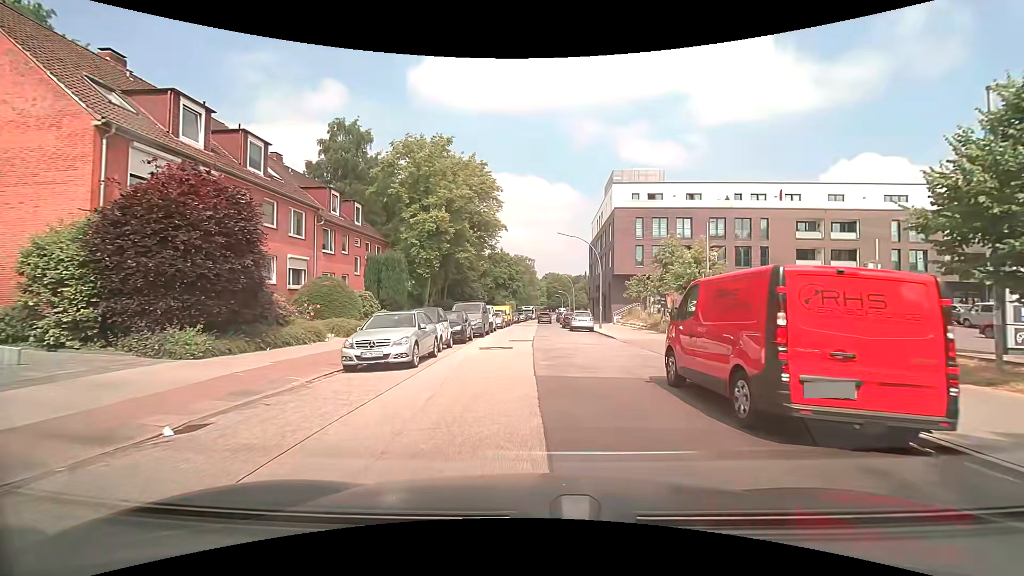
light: Day
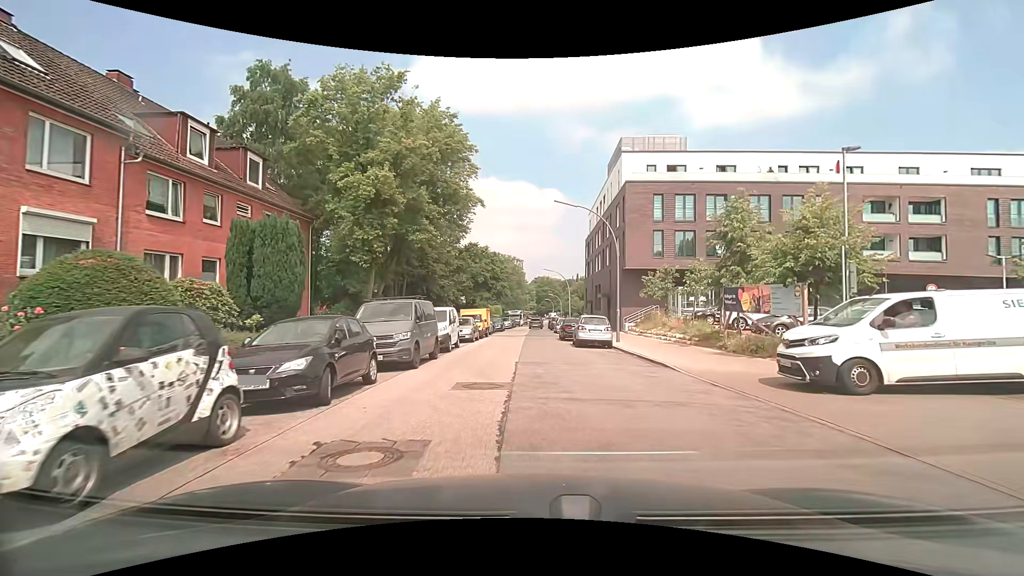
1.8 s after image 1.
(0.0, +13.4) m; +1°
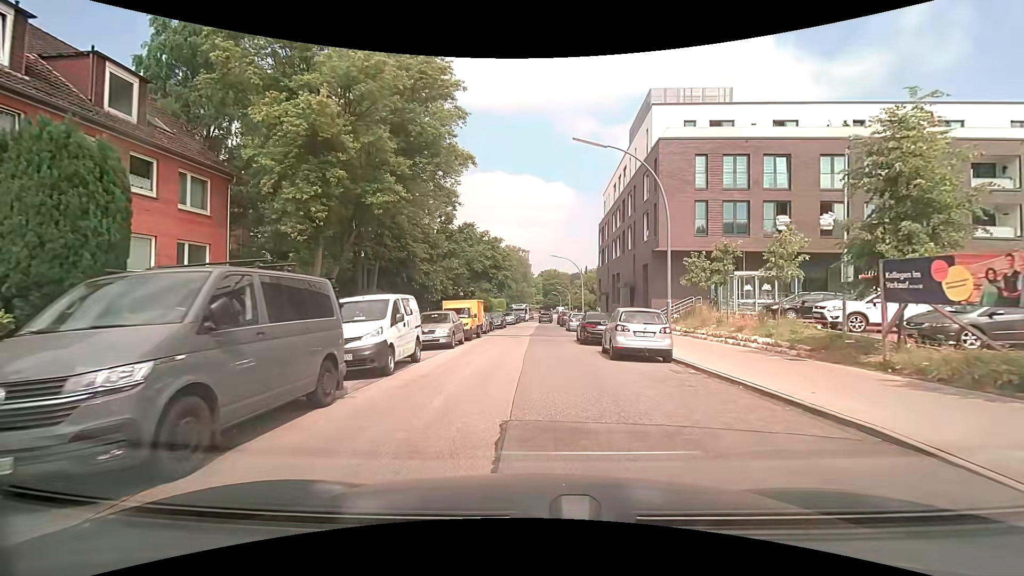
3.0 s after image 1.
(-0.1, +9.2) m; -1°
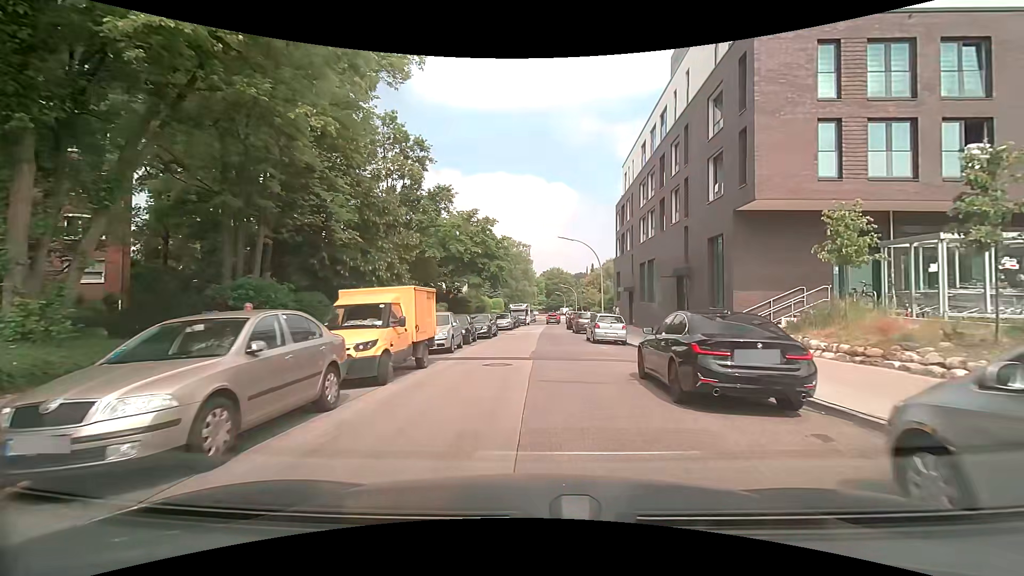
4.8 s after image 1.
(-0.1, +14.2) m; -1°
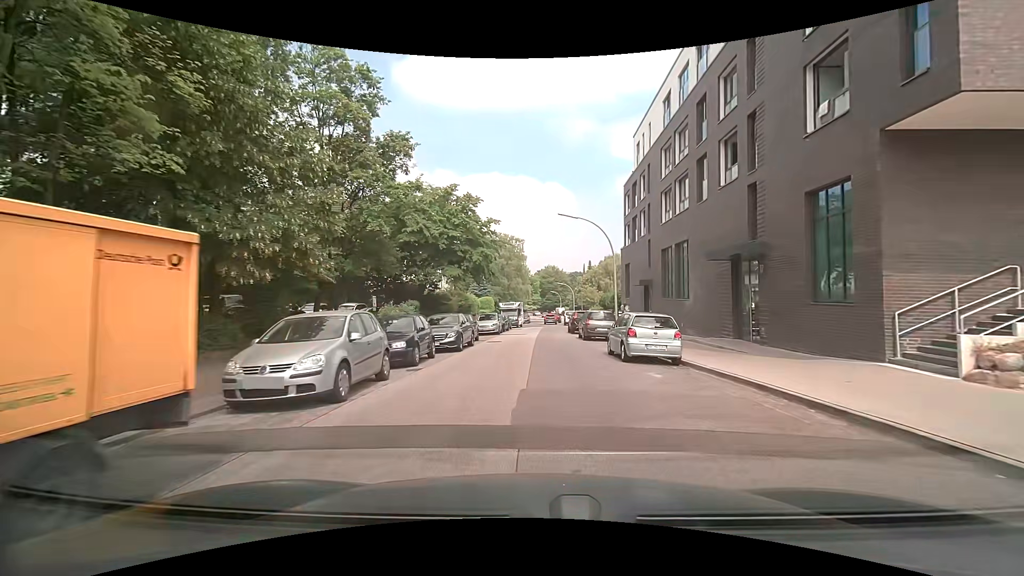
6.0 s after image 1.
(+0.1, +9.6) m; +1°
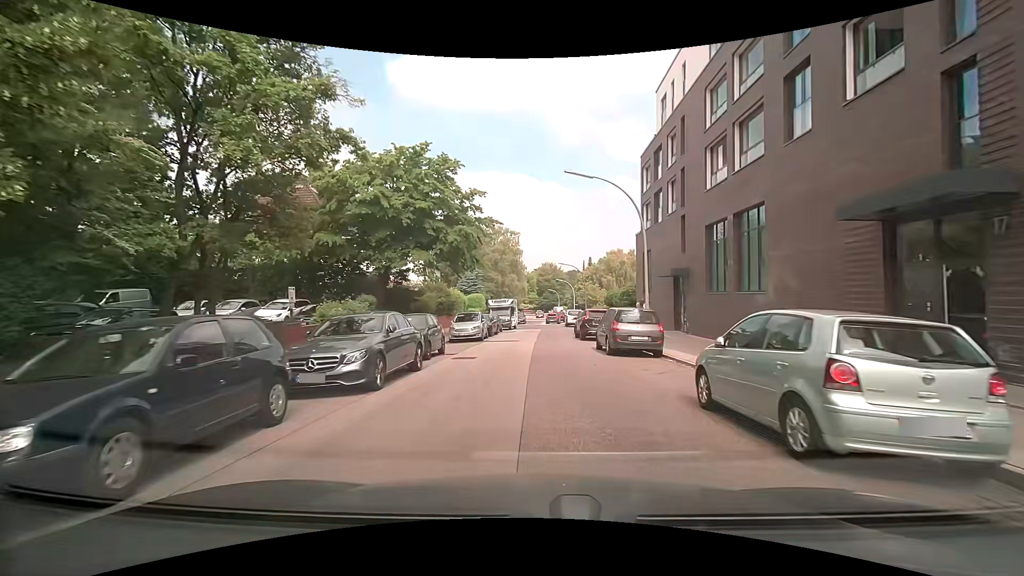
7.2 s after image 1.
(0.0, +9.6) m; 0°
